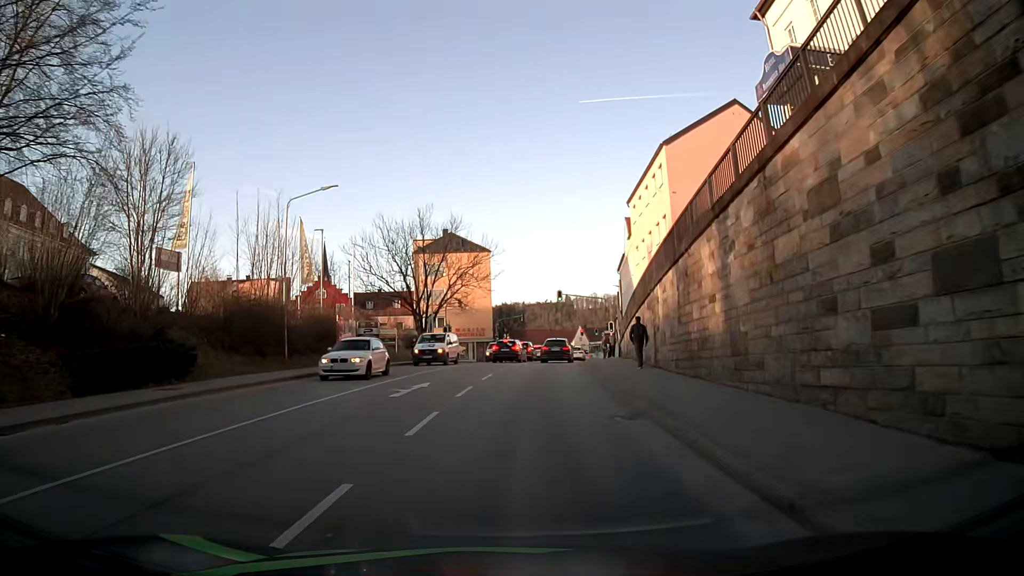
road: tertiary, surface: asphalt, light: Day
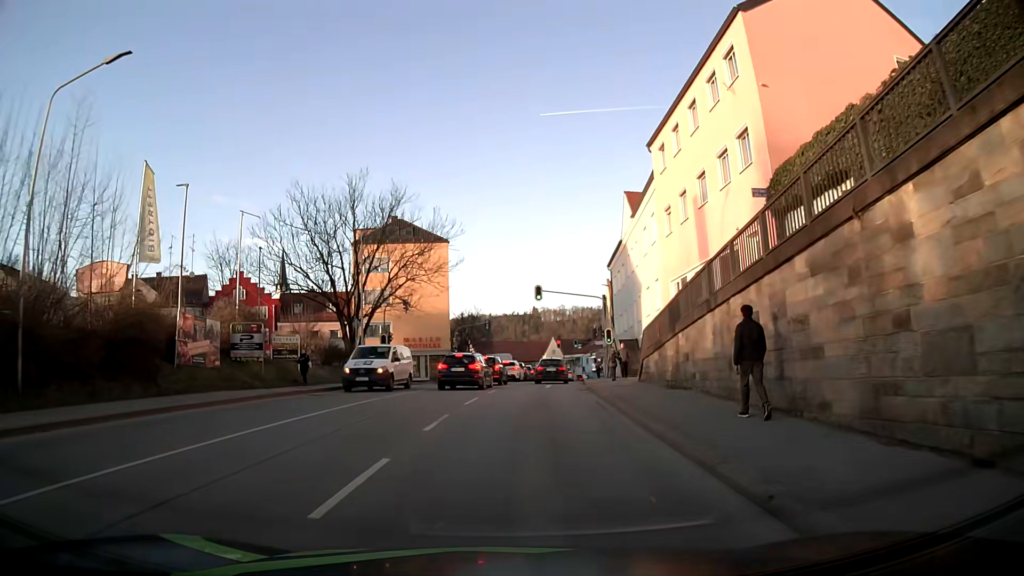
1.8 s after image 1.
(+0.4, +16.3) m; +2°
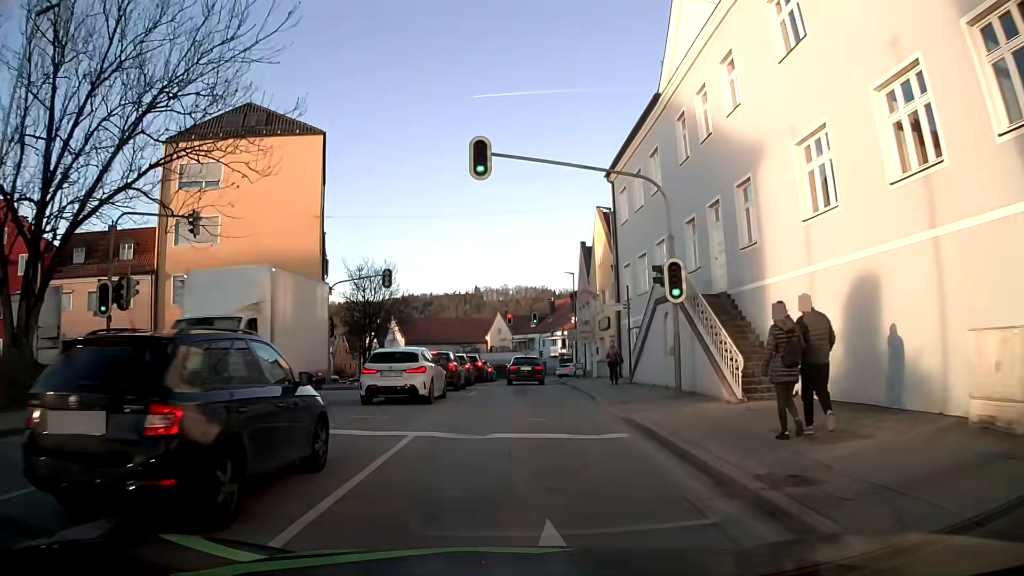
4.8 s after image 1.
(+1.4, +28.9) m; +4°
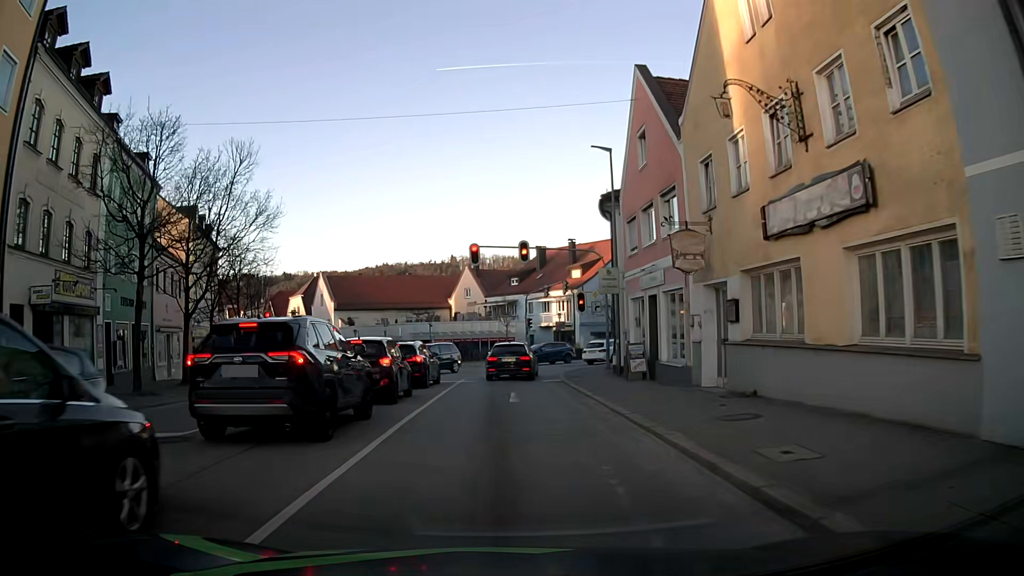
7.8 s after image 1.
(+0.8, +29.8) m; +2°
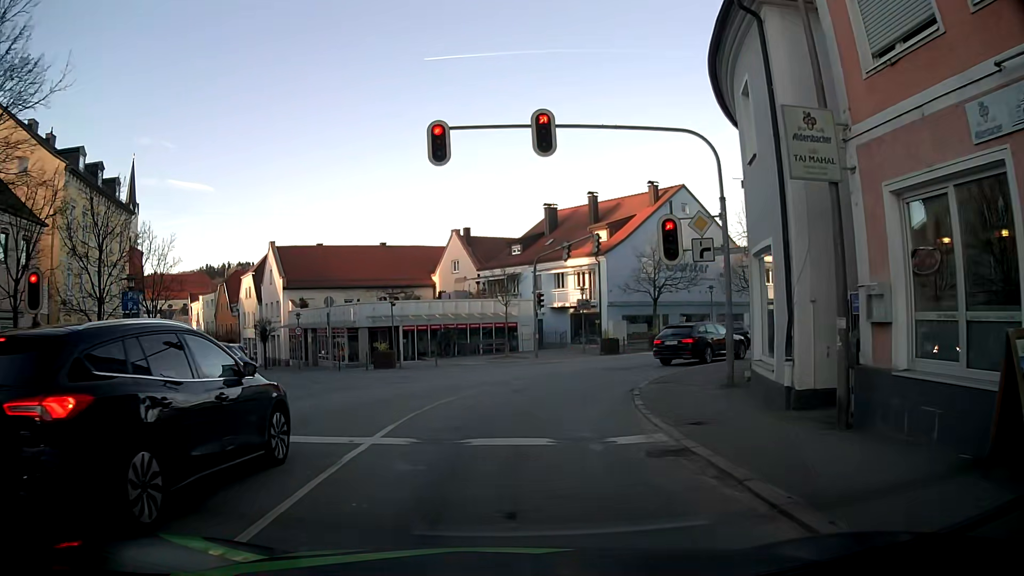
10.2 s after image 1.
(0.0, +16.5) m; 0°
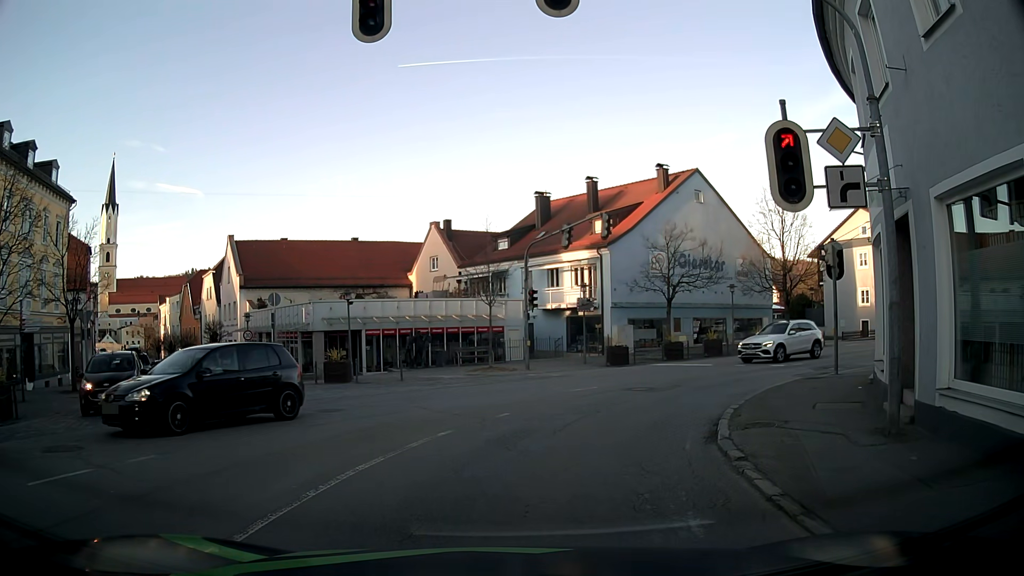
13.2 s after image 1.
(+0.1, +6.4) m; +2°
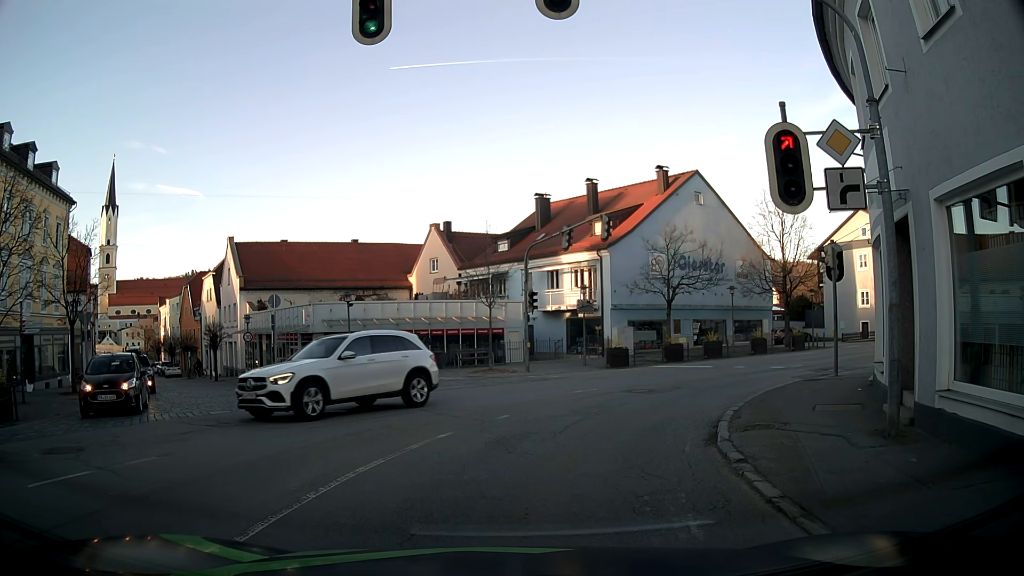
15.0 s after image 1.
(0.0, +0.1) m; 0°
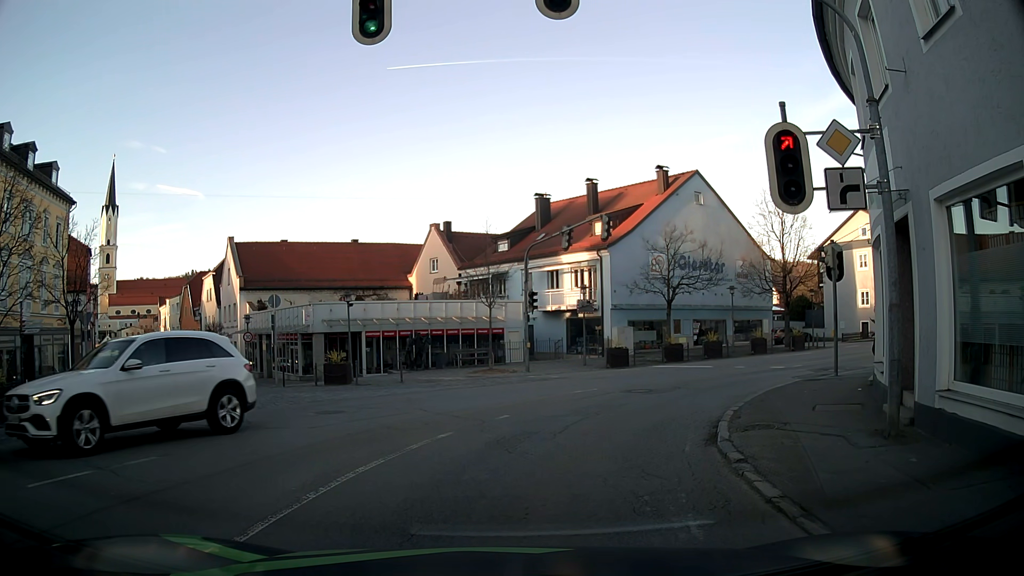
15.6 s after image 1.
(0.0, 0.0) m; 0°
